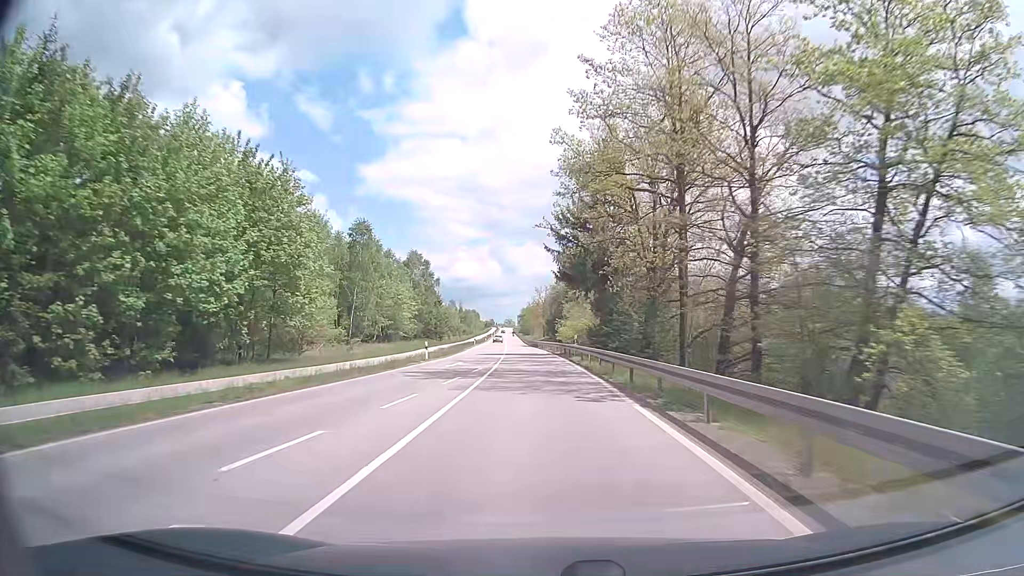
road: tertiary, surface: asphalt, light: Day
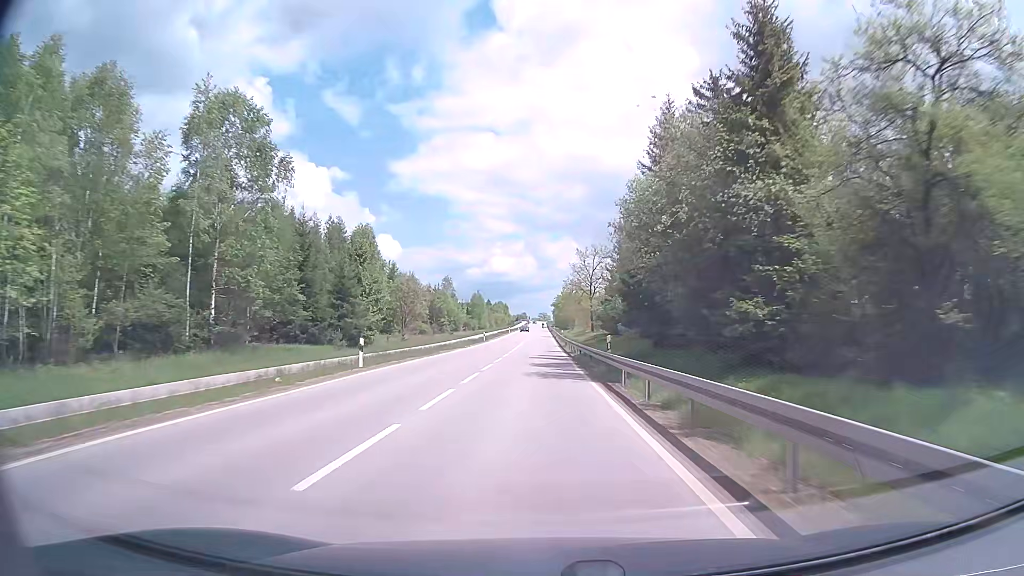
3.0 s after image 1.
(-1.8, +68.7) m; -3°
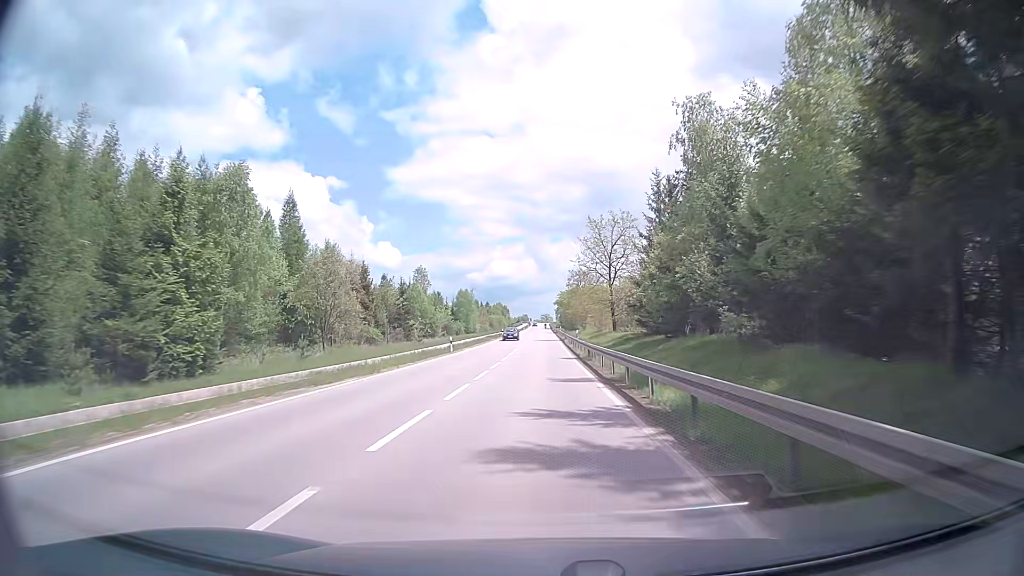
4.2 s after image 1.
(-0.1, +28.0) m; 0°
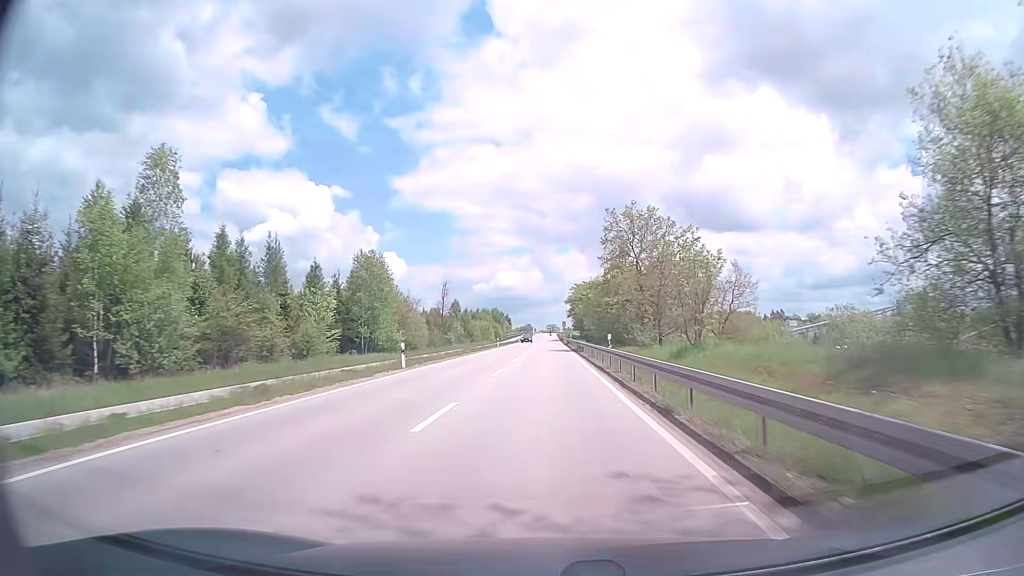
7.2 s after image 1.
(+0.1, +70.6) m; 0°
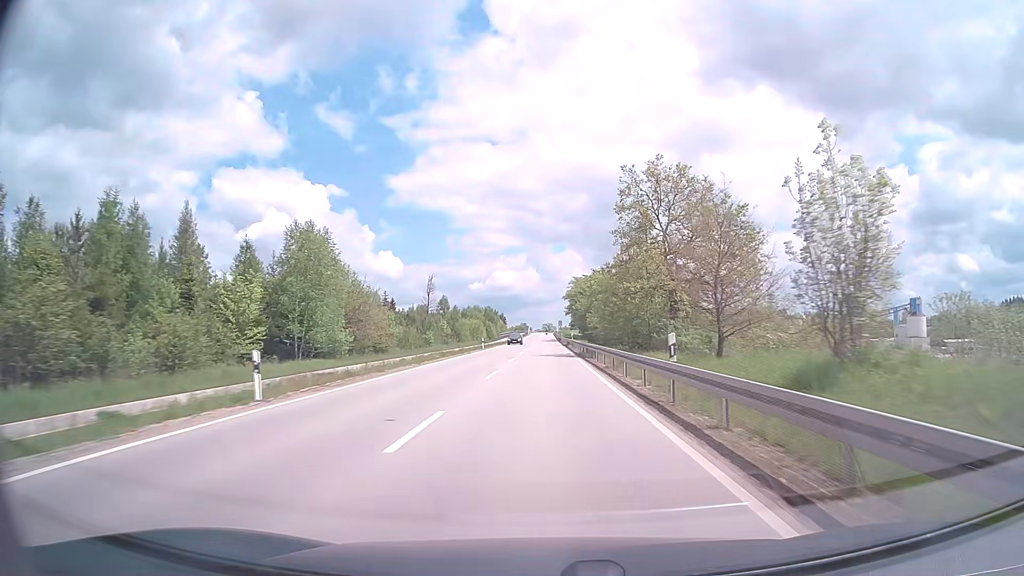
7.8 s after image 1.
(0.0, +14.2) m; 0°
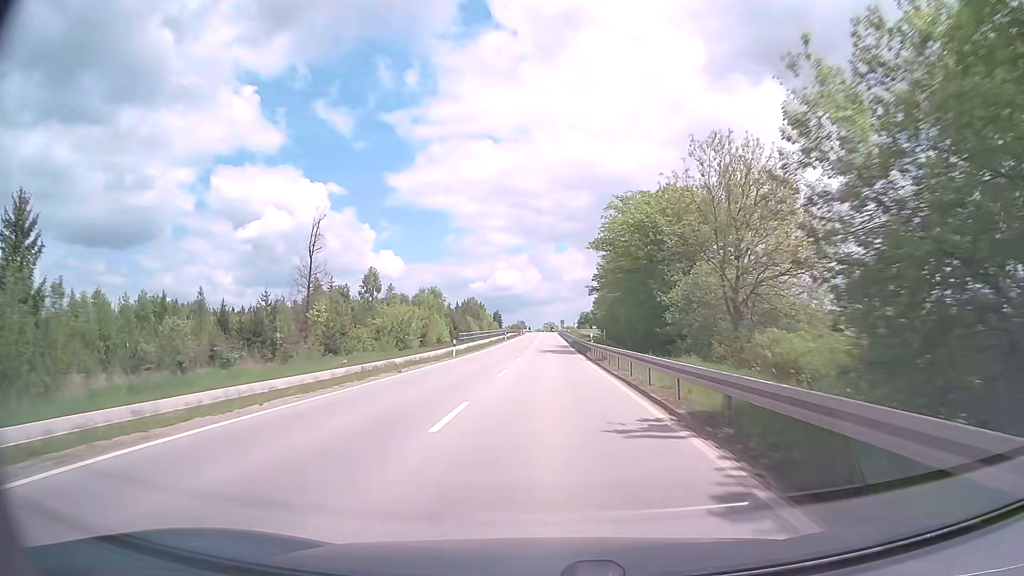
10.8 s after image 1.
(+0.2, +71.9) m; 0°
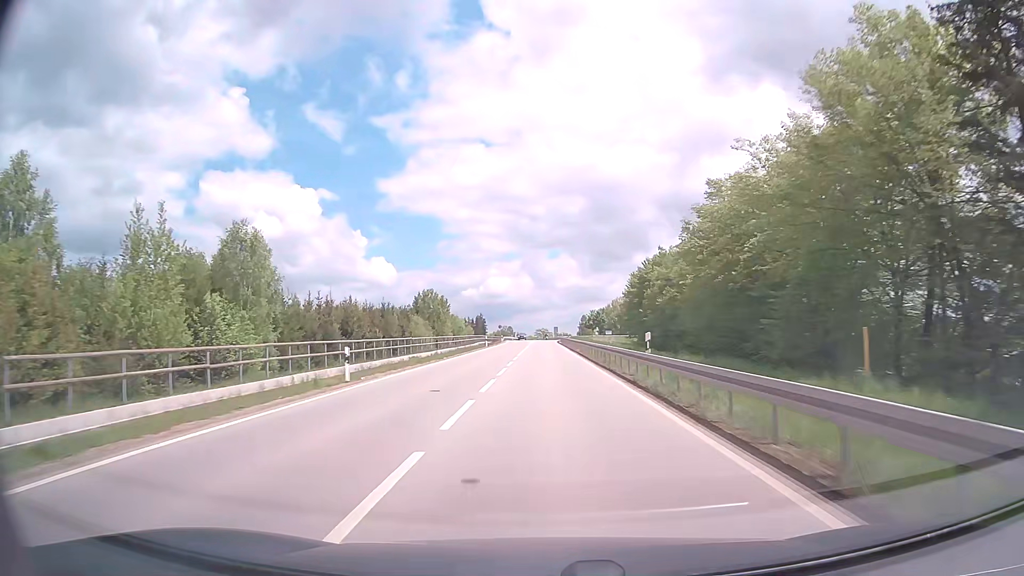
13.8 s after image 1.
(+0.2, +71.9) m; +1°
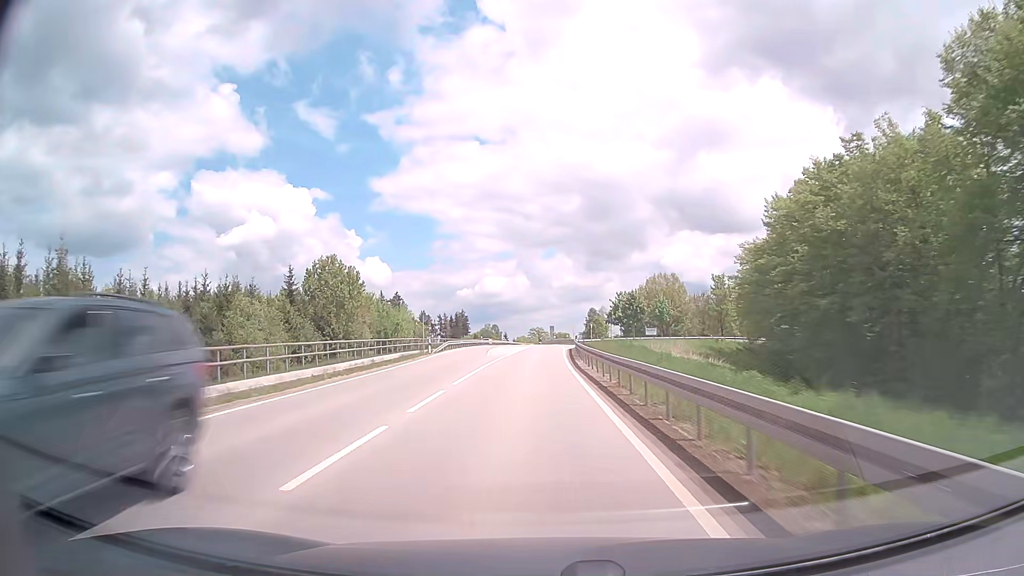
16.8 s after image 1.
(+0.5, +69.8) m; 0°
